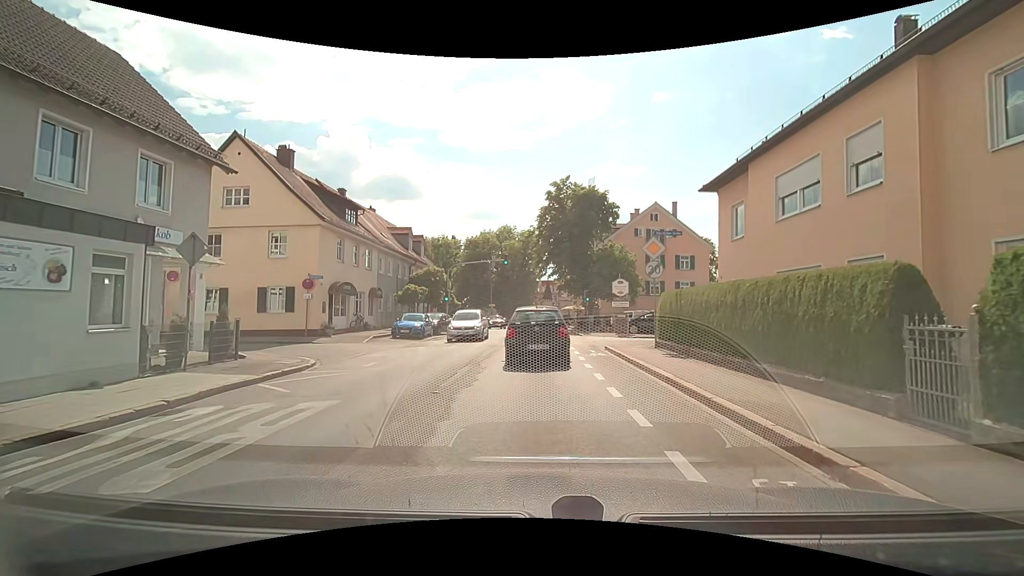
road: secondary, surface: asphalt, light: Day
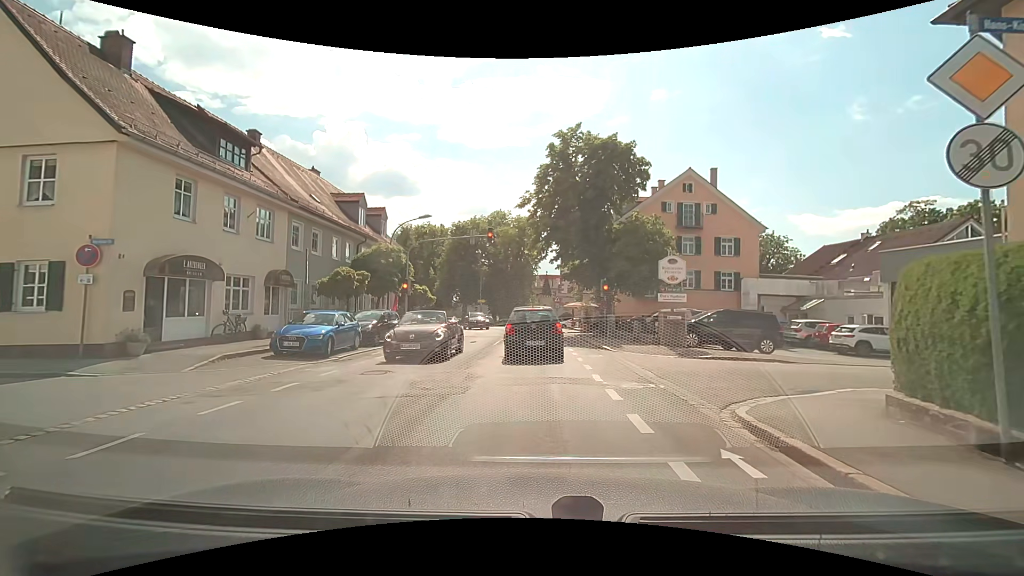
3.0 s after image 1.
(-0.4, +12.5) m; -1°
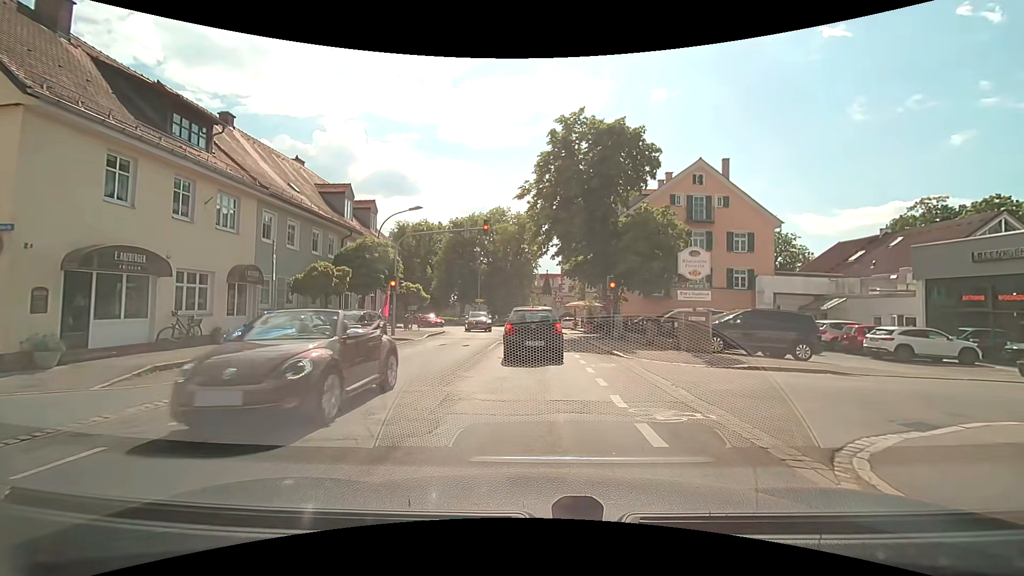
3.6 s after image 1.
(0.0, +2.5) m; +1°
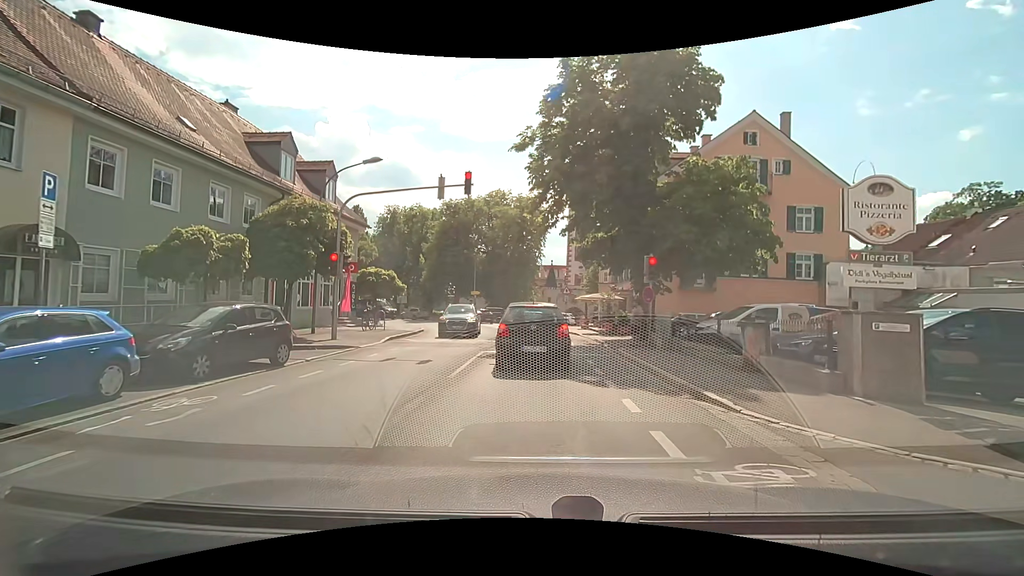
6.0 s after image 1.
(-0.1, +8.3) m; -1°
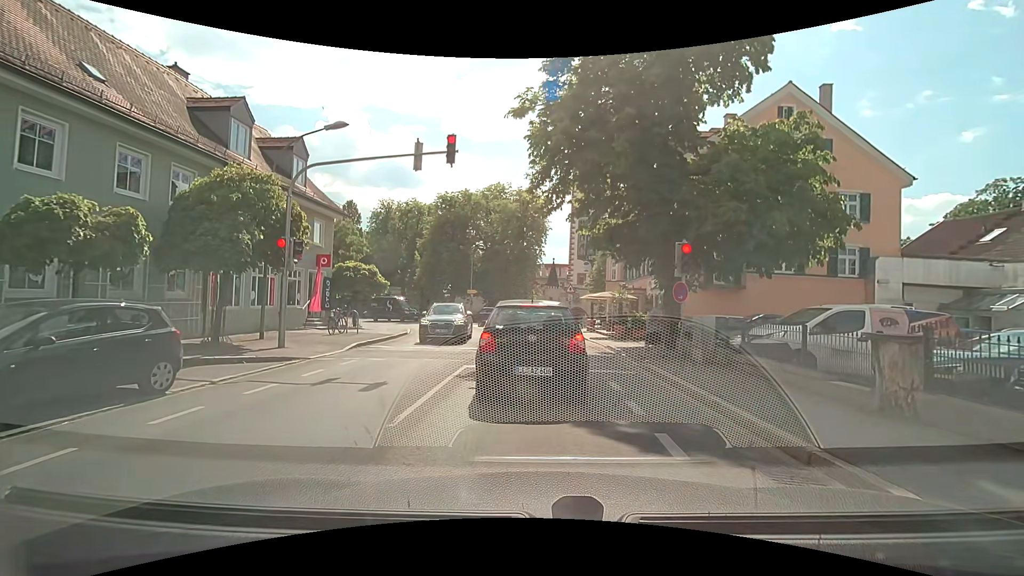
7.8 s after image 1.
(0.0, +3.9) m; +1°
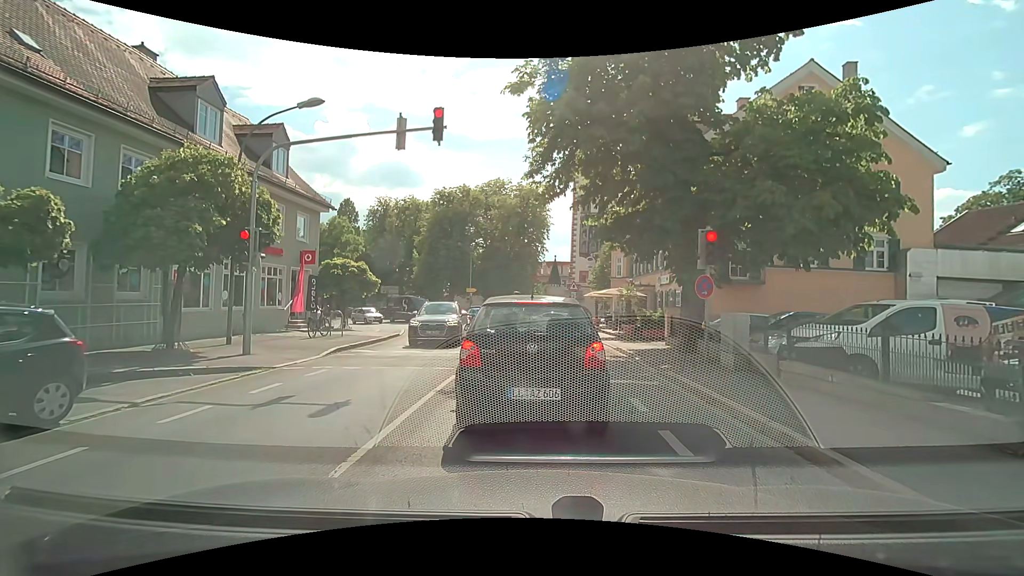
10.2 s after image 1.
(0.0, +1.9) m; -1°
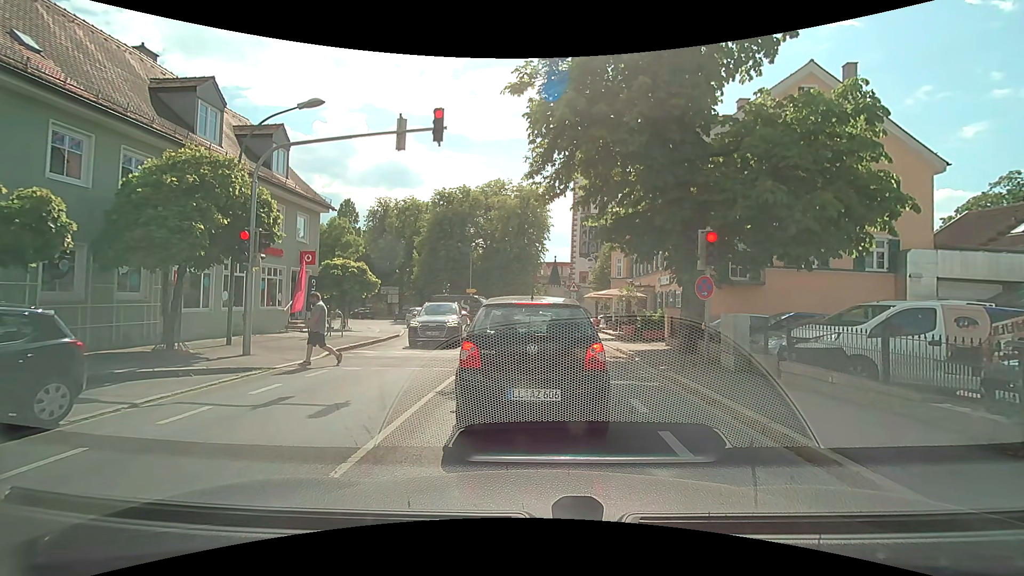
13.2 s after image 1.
(0.0, +0.1) m; 0°
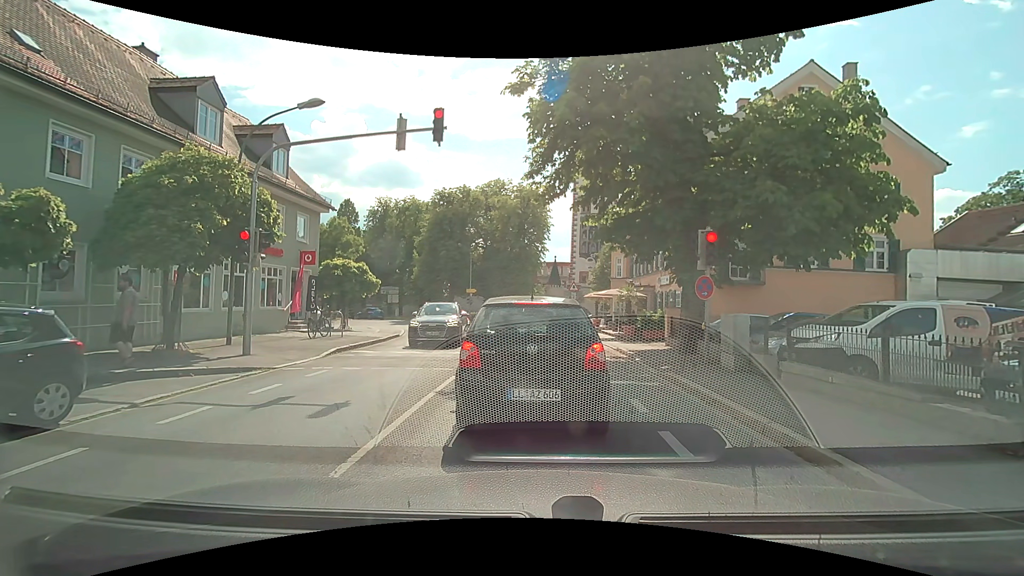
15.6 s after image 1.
(0.0, 0.0) m; 0°
